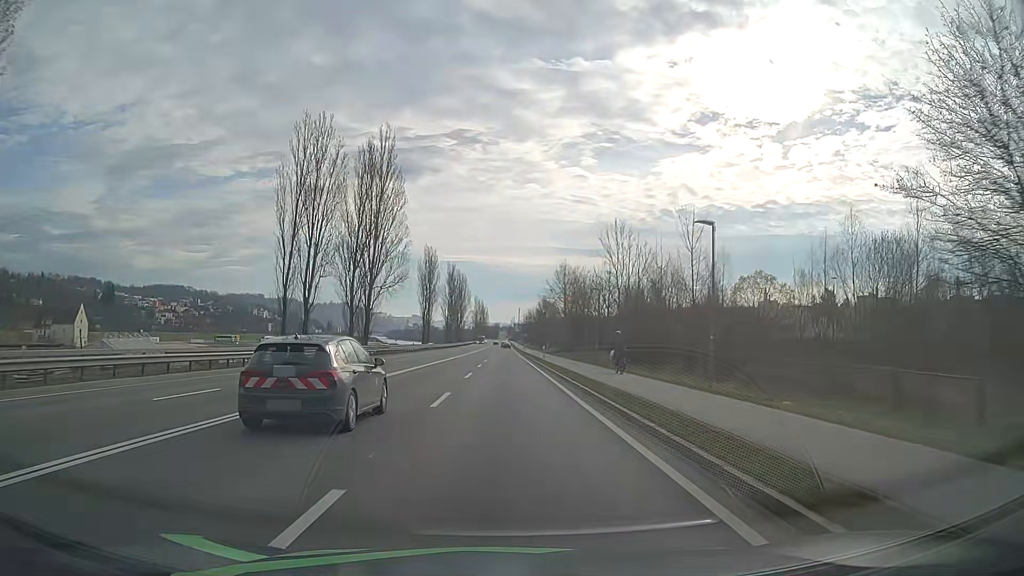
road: primary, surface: asphalt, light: Day
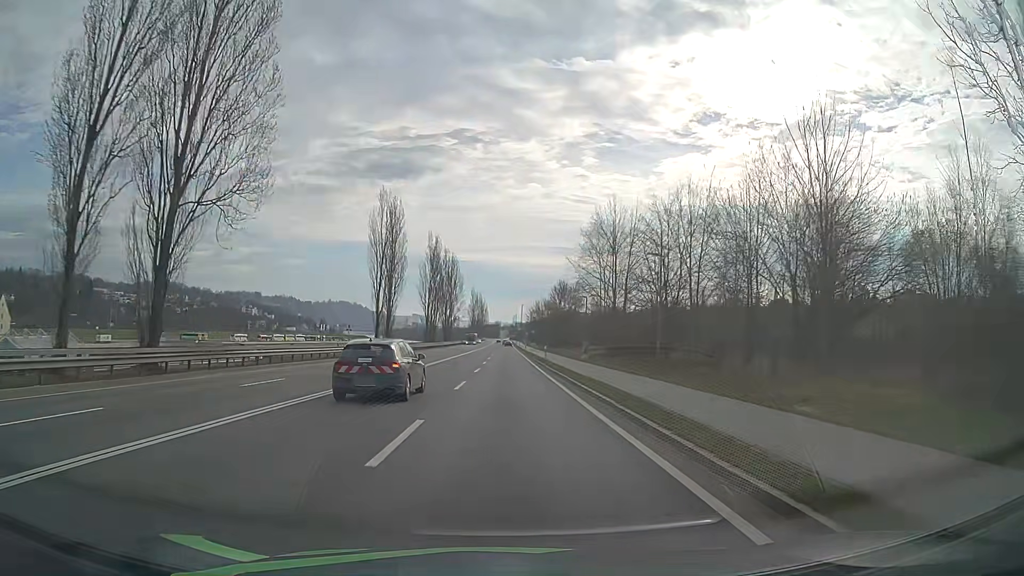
(-0.1, +42.6) m; 0°
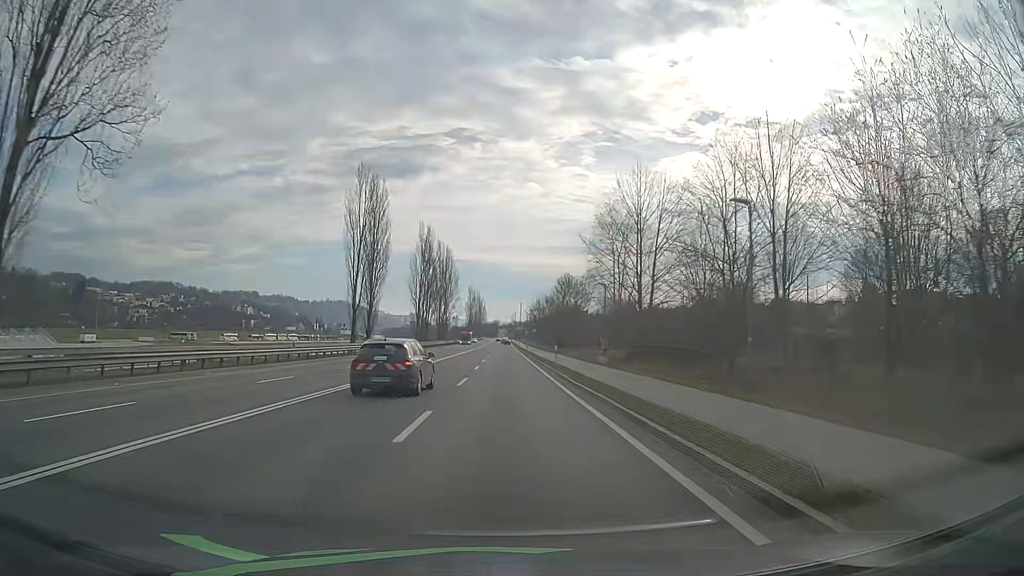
(0.0, +10.6) m; 0°
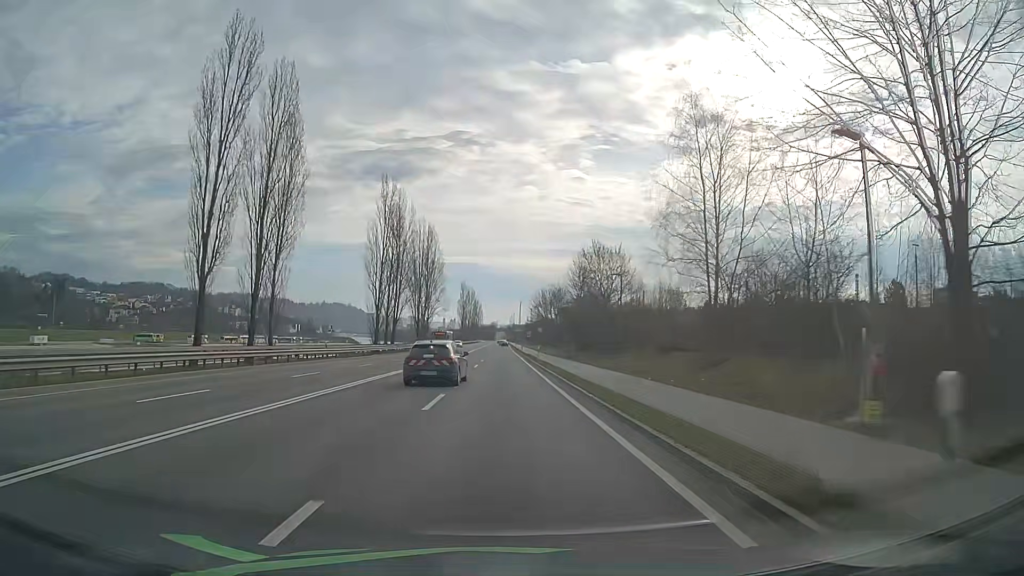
(+0.2, +31.7) m; +1°
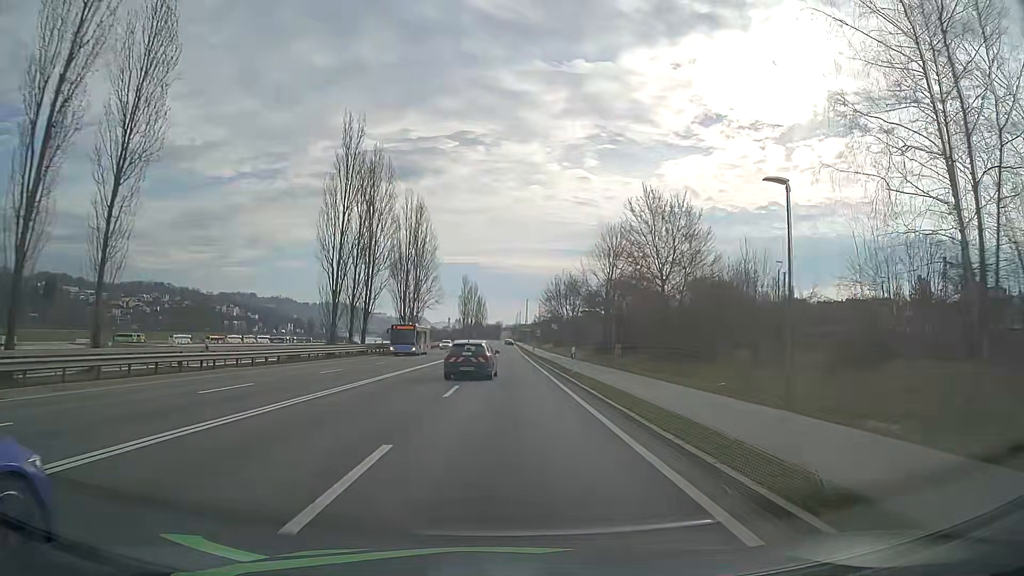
(-0.1, +21.0) m; -1°
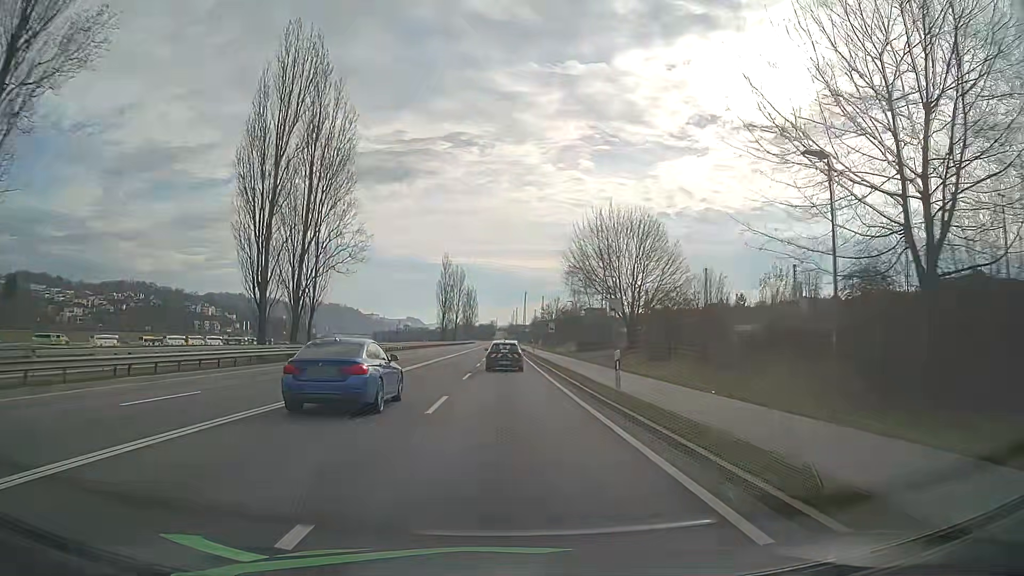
(+0.2, +52.2) m; 0°
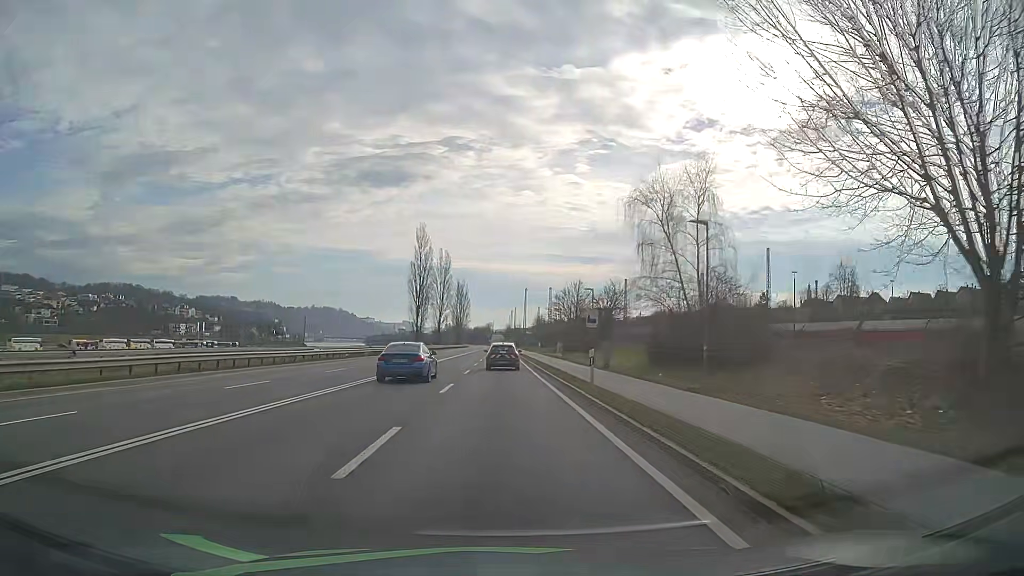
(0.0, +41.8) m; 0°
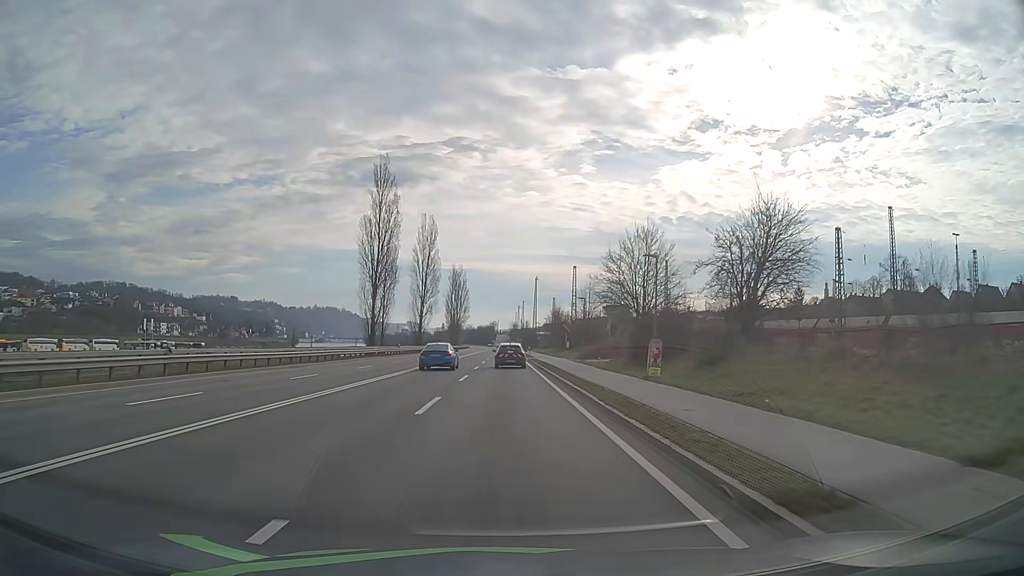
(-0.2, +42.0) m; 0°
(0, +10) (0, +20) (0, +30) (0, +40) (0, +50) (0, +60) (0, +70) (0, +80) (0, +90) (0, +100) m
